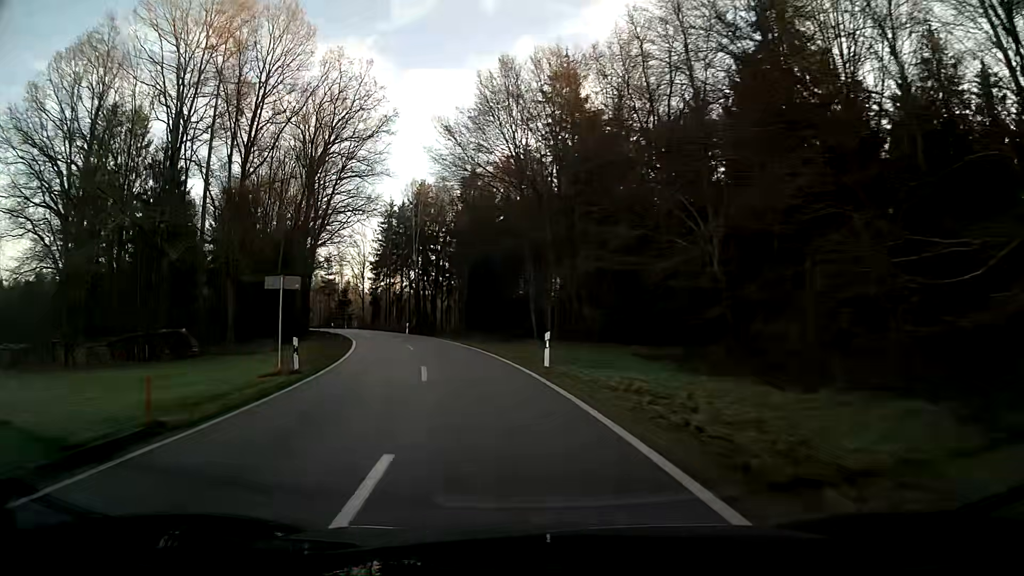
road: tertiary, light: Day
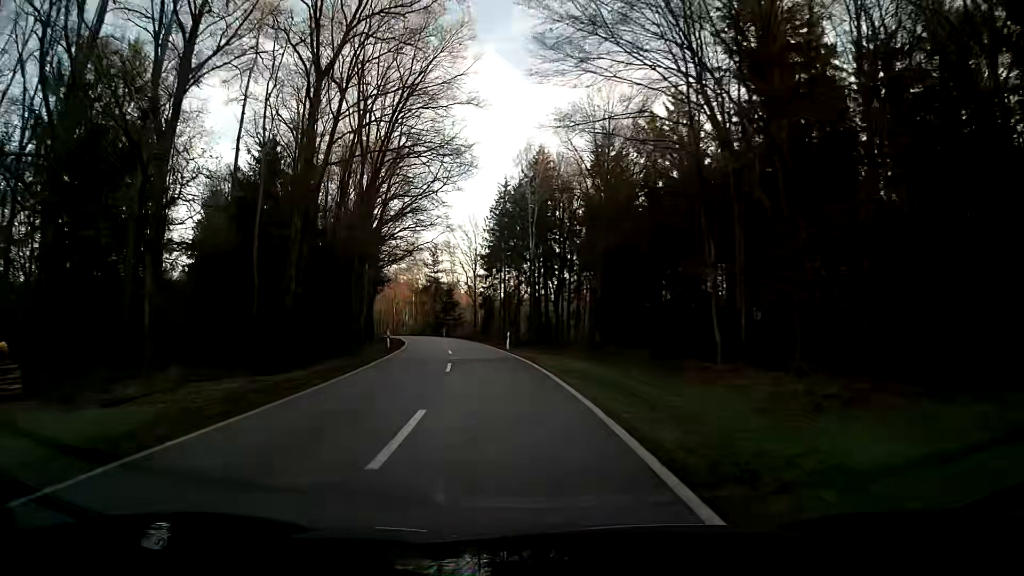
(-2.1, +22.7) m; -10°
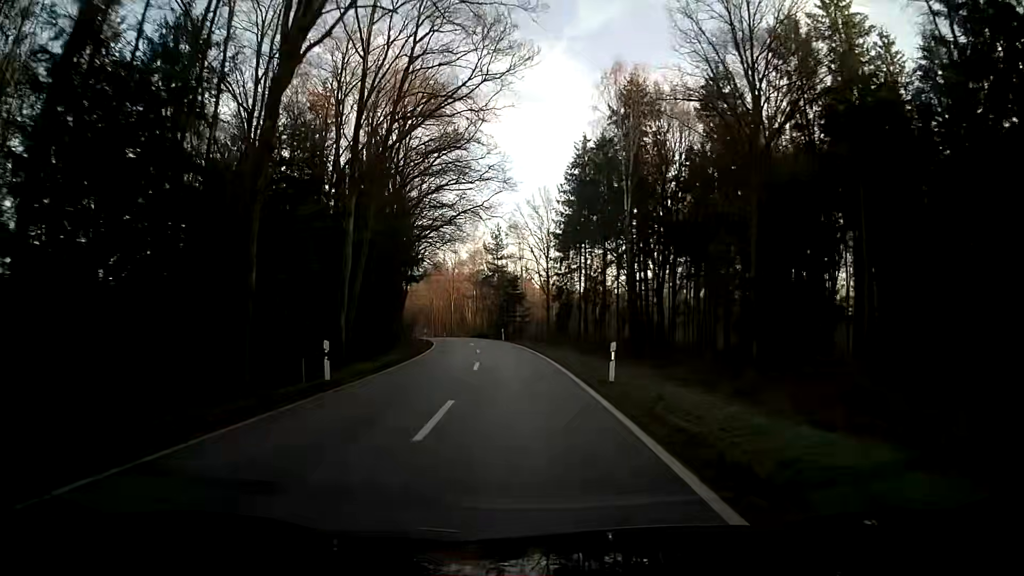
(-1.3, +22.9) m; -6°
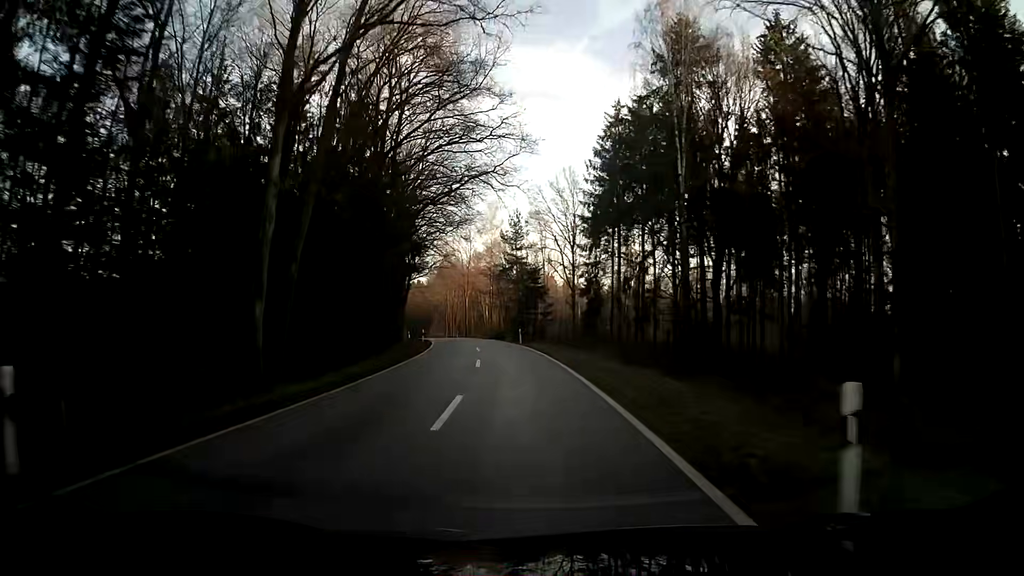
(-0.2, +11.7) m; -2°
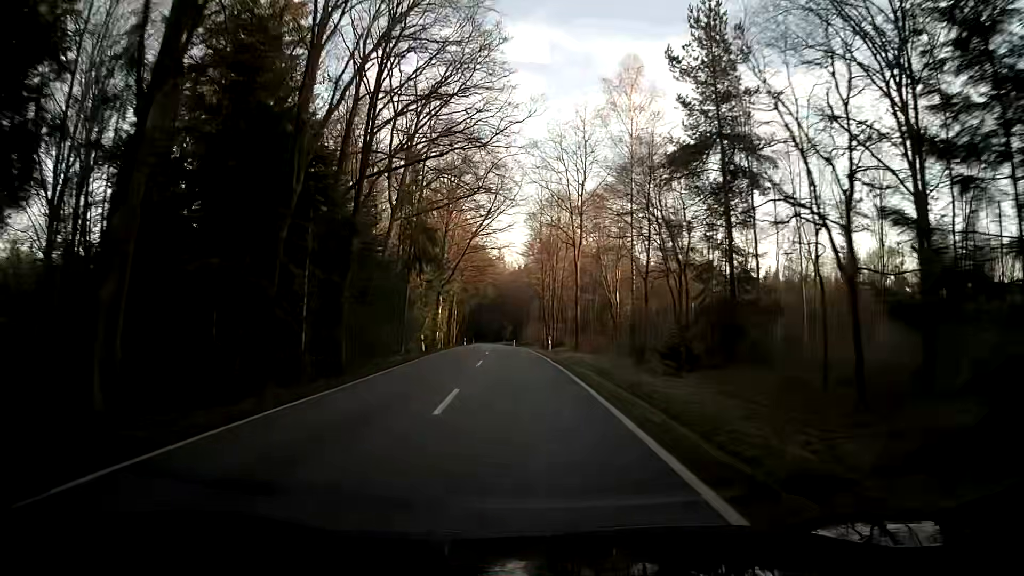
(-4.9, +59.8) m; -9°
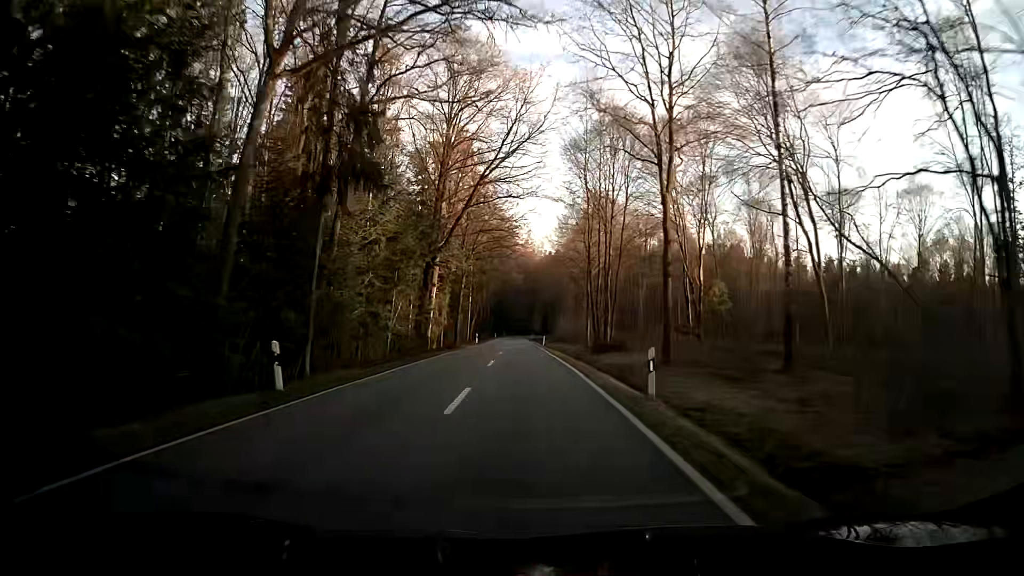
(-0.7, +24.6) m; -3°
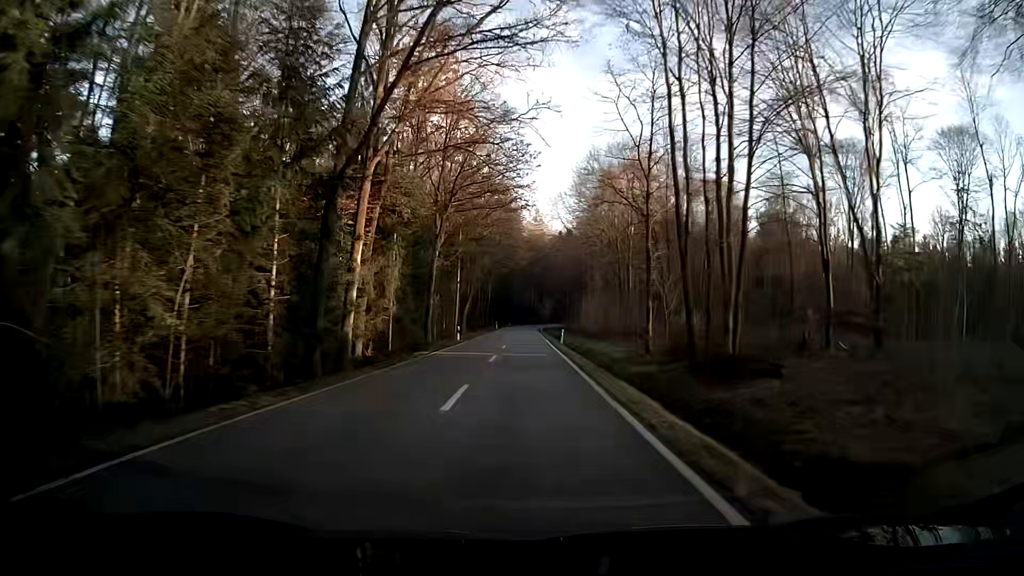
(-0.2, +24.3) m; 0°
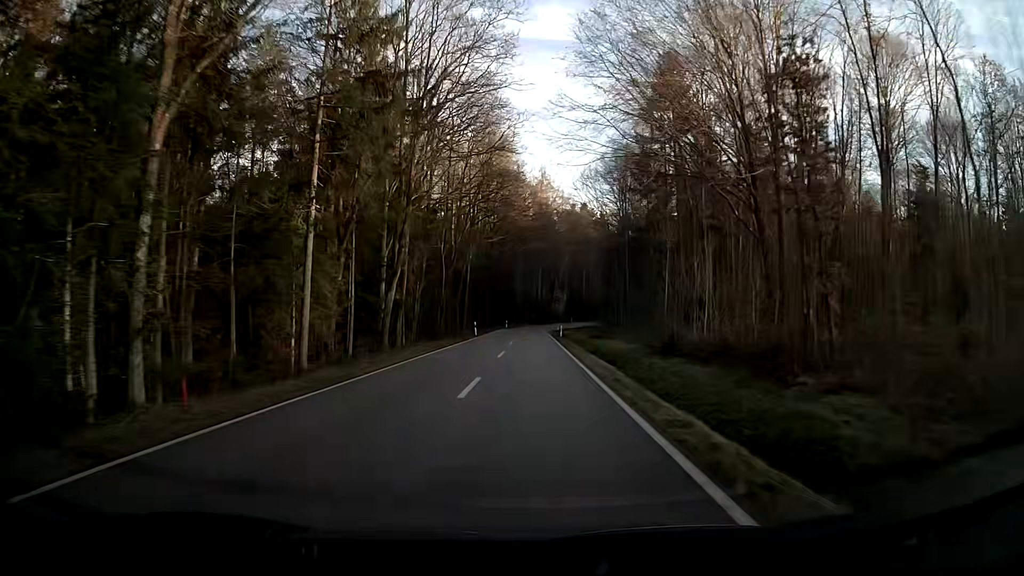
(+0.7, +47.3) m; 0°
